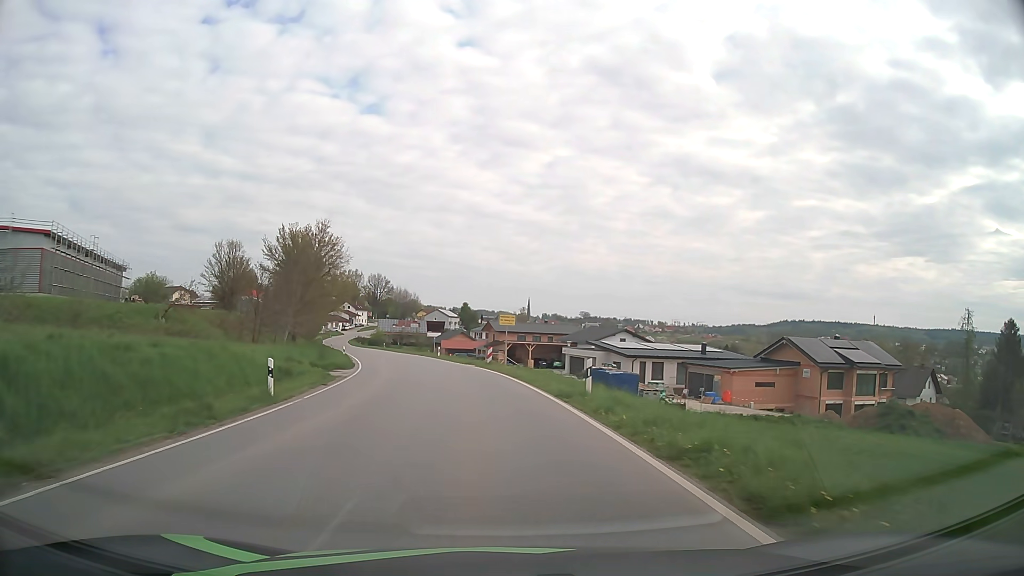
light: Day
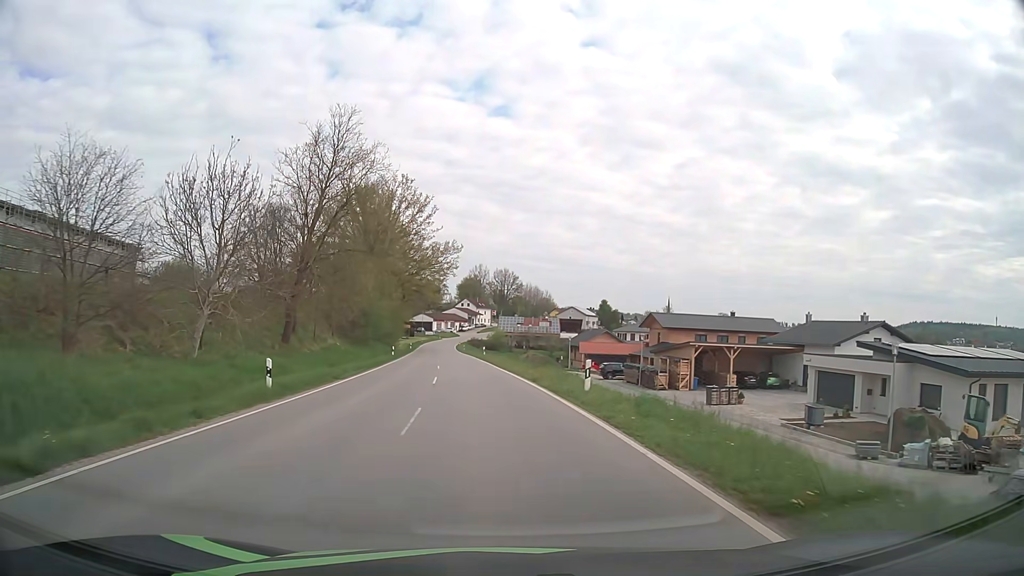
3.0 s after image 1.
(-4.1, +39.9) m; -11°
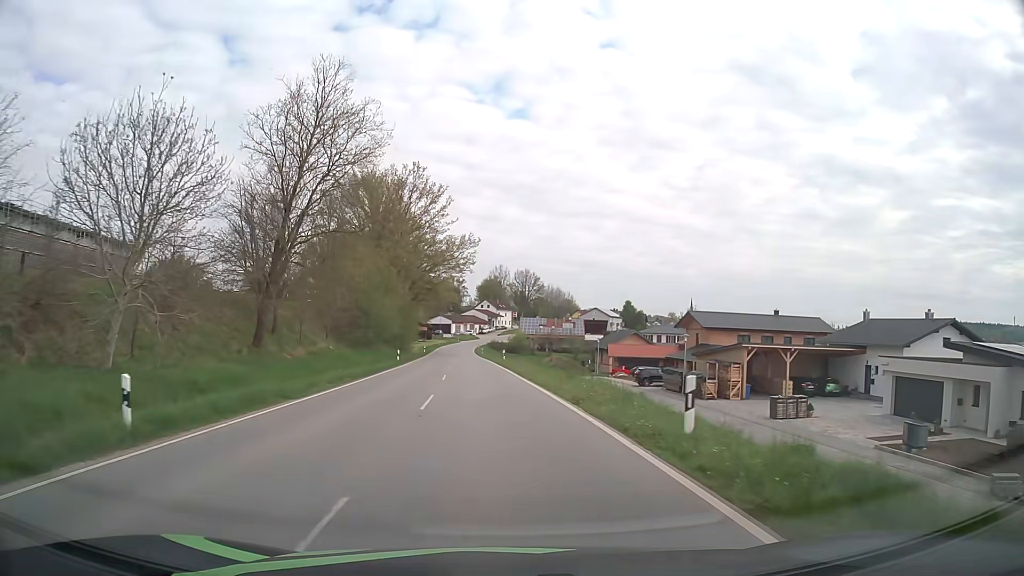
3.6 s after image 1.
(-0.1, +7.8) m; -2°
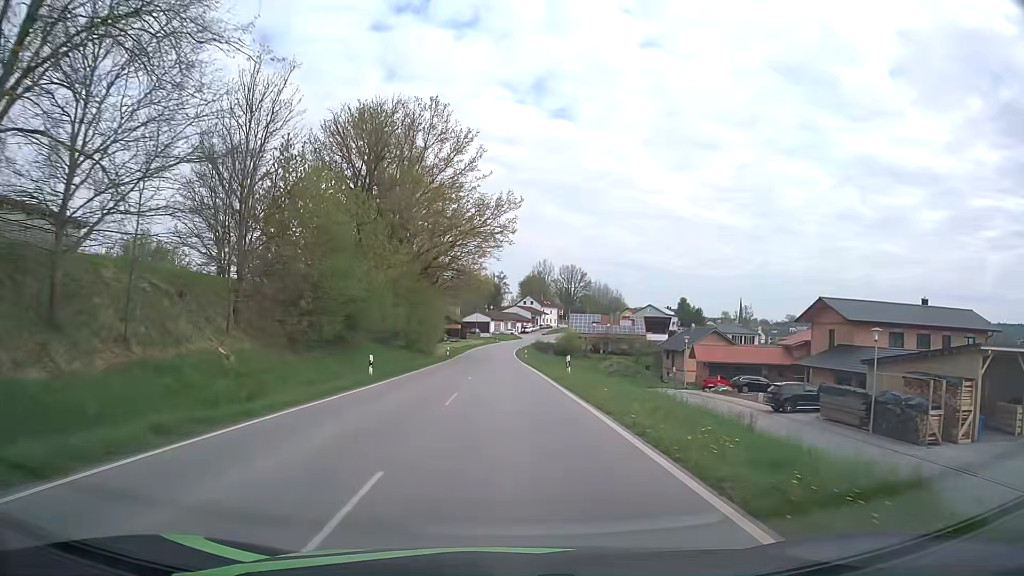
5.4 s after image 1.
(-0.8, +22.6) m; -3°
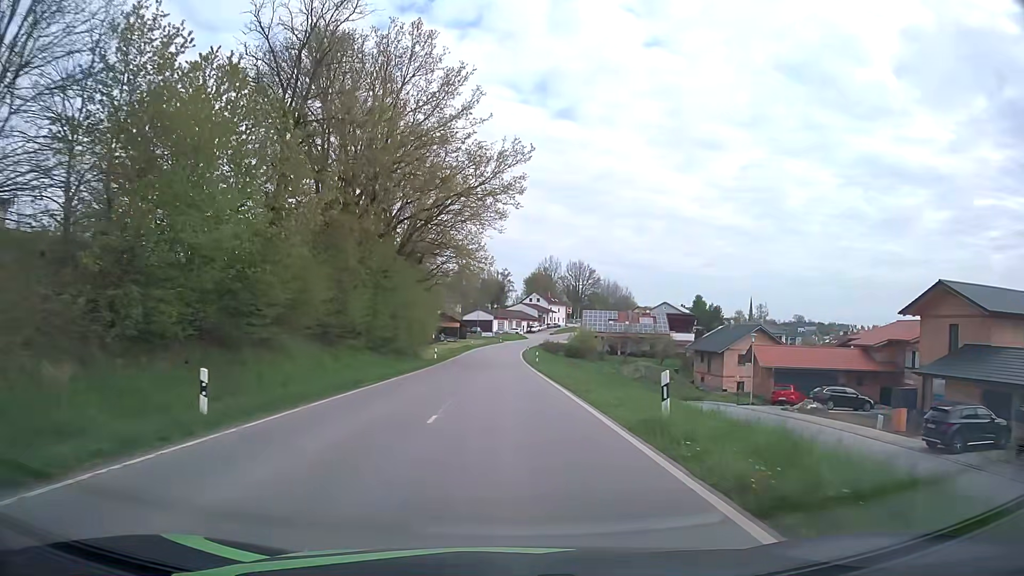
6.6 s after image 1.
(-0.1, +15.3) m; -1°
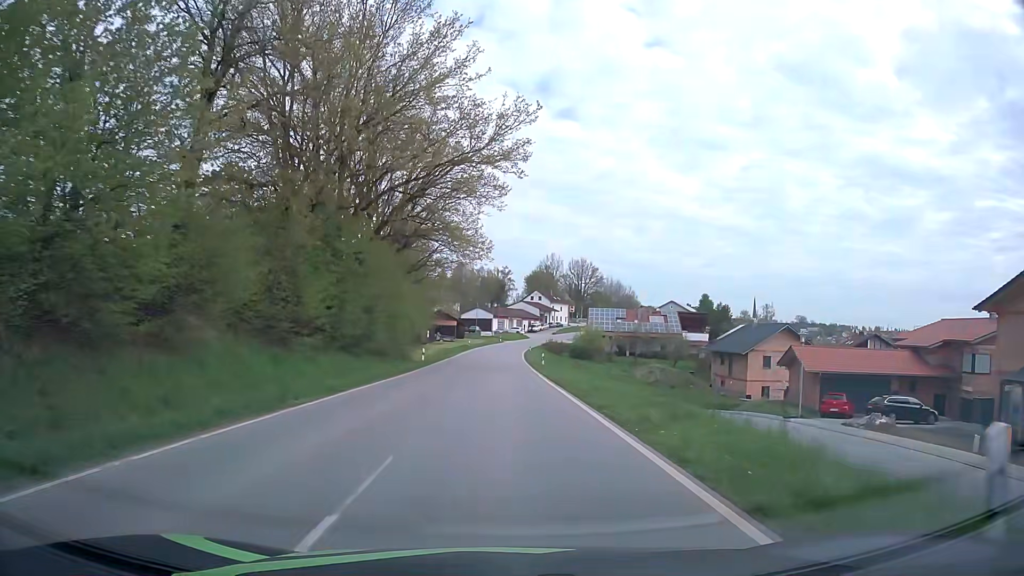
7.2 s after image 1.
(0.0, +7.7) m; 0°
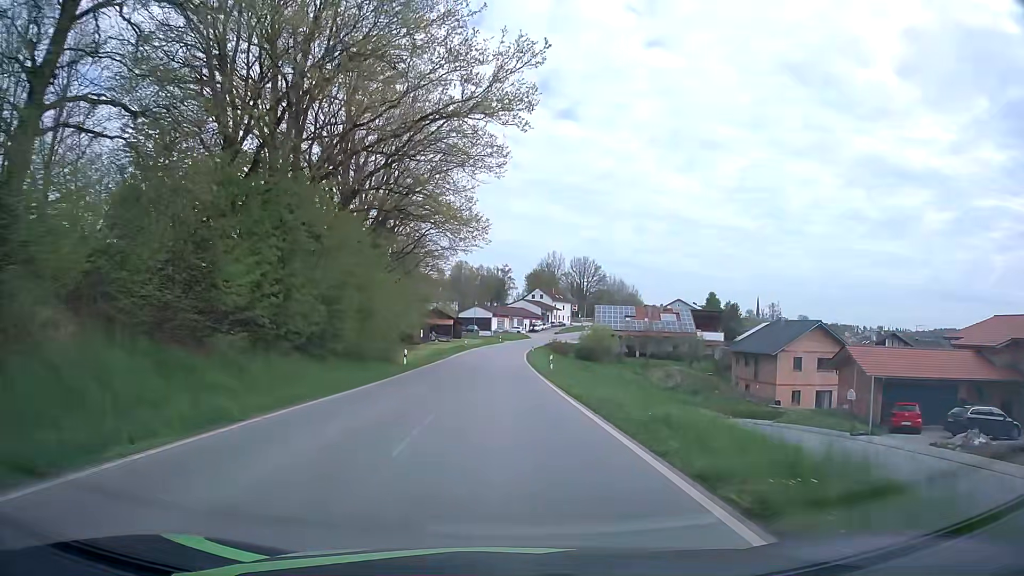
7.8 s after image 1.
(0.0, +7.7) m; 0°
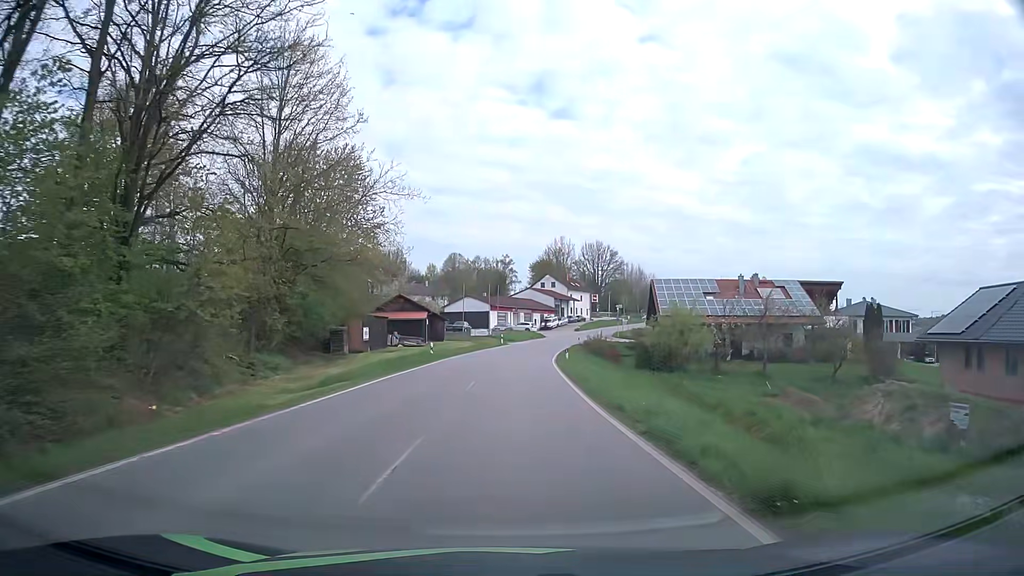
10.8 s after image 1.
(-0.1, +38.4) m; 0°
(0, +10) (0, +20) (0, +30) (+1, +40) (+2, +50) (+3, +60) (+4, +70) (+6, +80) (+9, +89) (+11, +99) m
